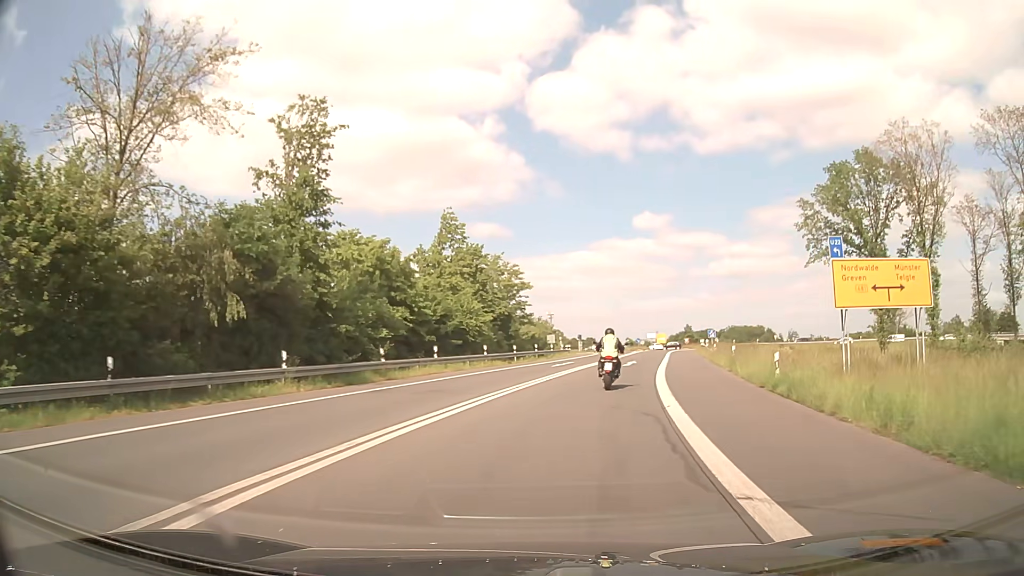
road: motorway_link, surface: asphalt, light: Day
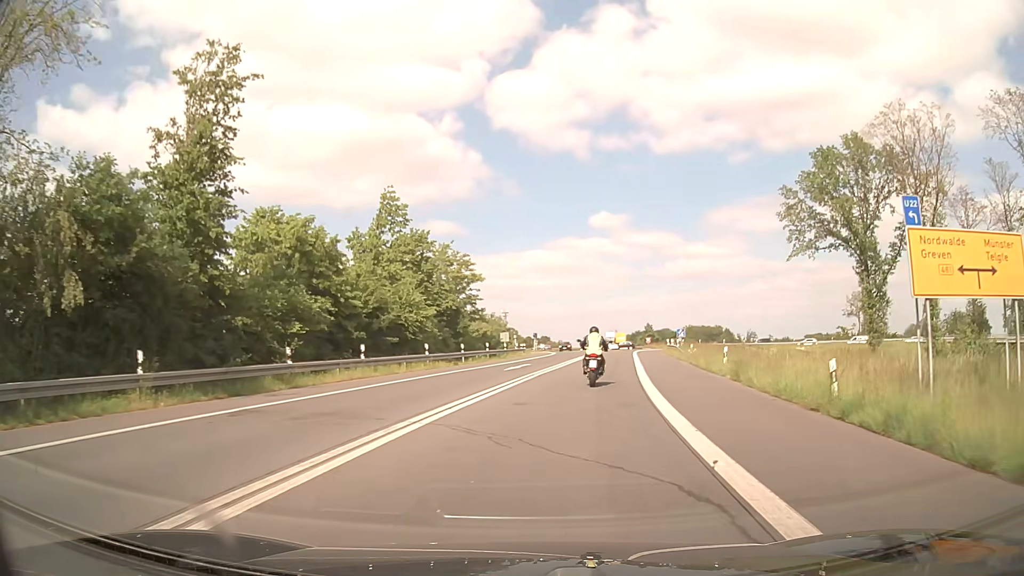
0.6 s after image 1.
(+0.2, +6.5) m; +4°
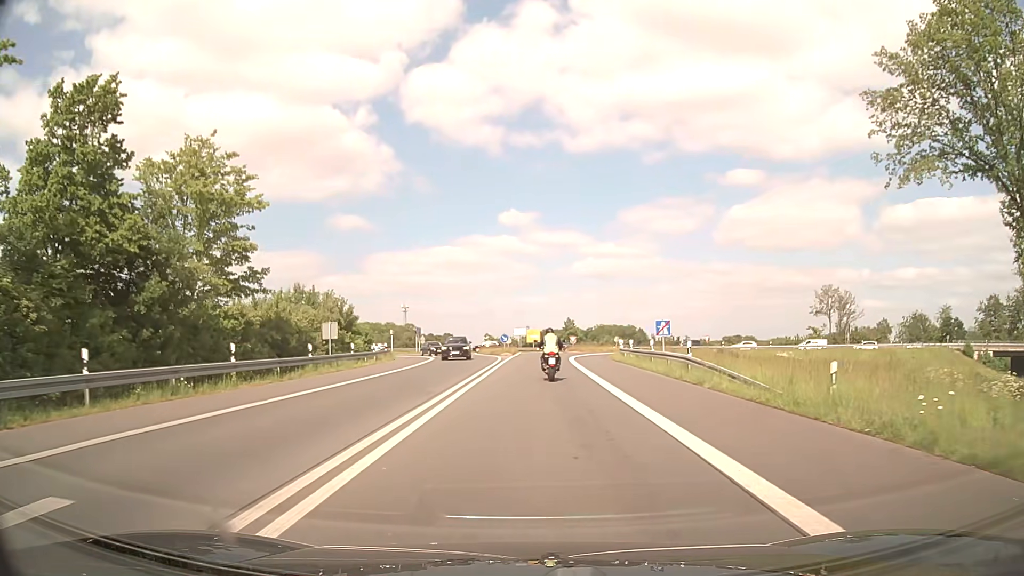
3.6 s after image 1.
(+3.2, +32.6) m; +9°
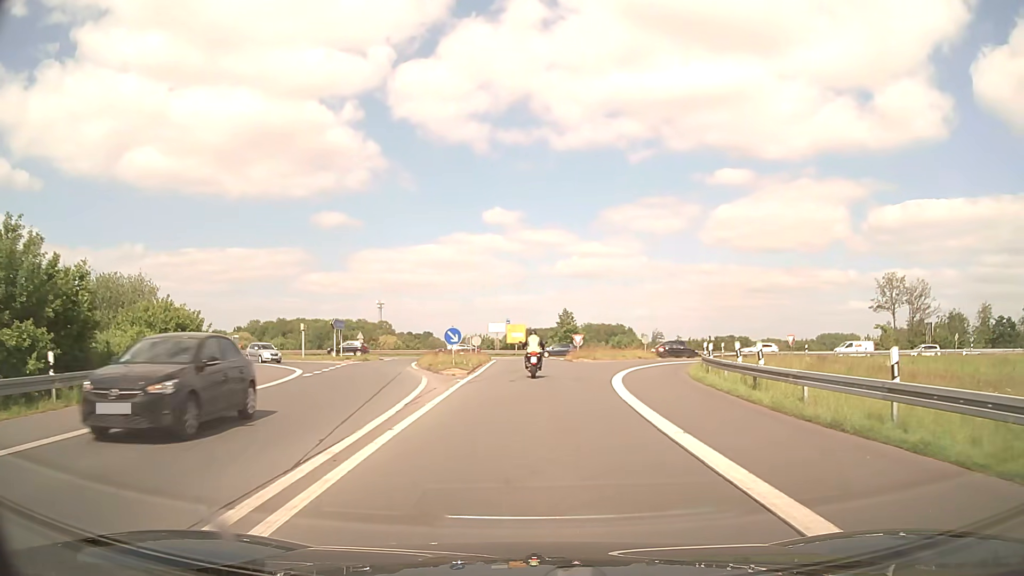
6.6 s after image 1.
(+0.1, +31.5) m; +1°
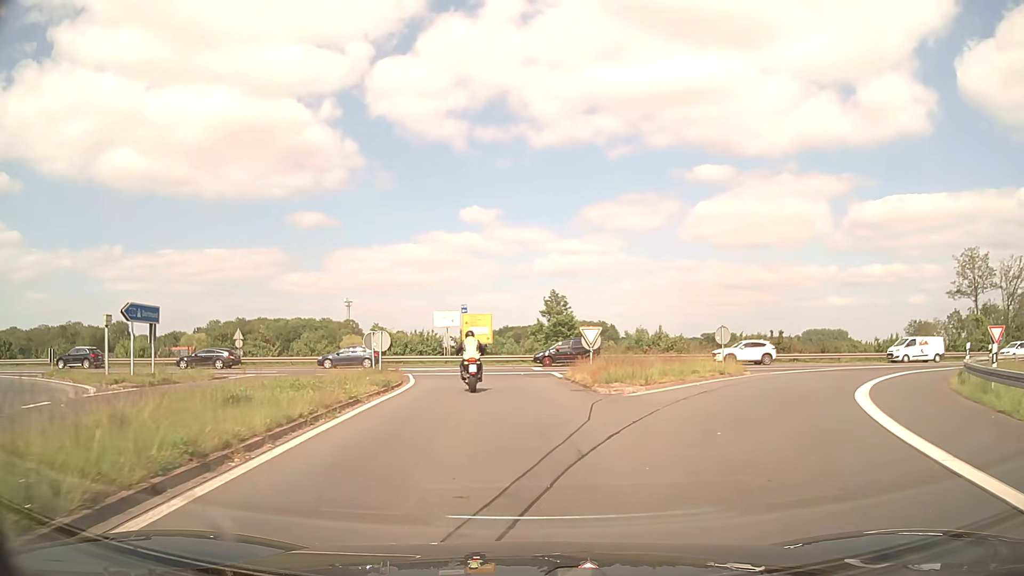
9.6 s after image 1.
(+0.8, +27.9) m; +2°
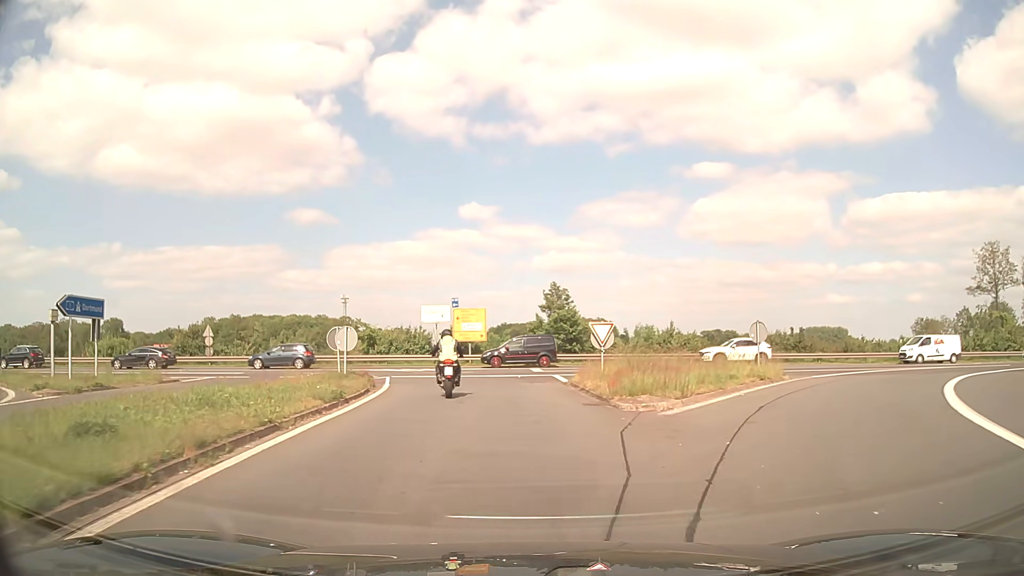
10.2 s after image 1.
(0.0, +4.7) m; 0°
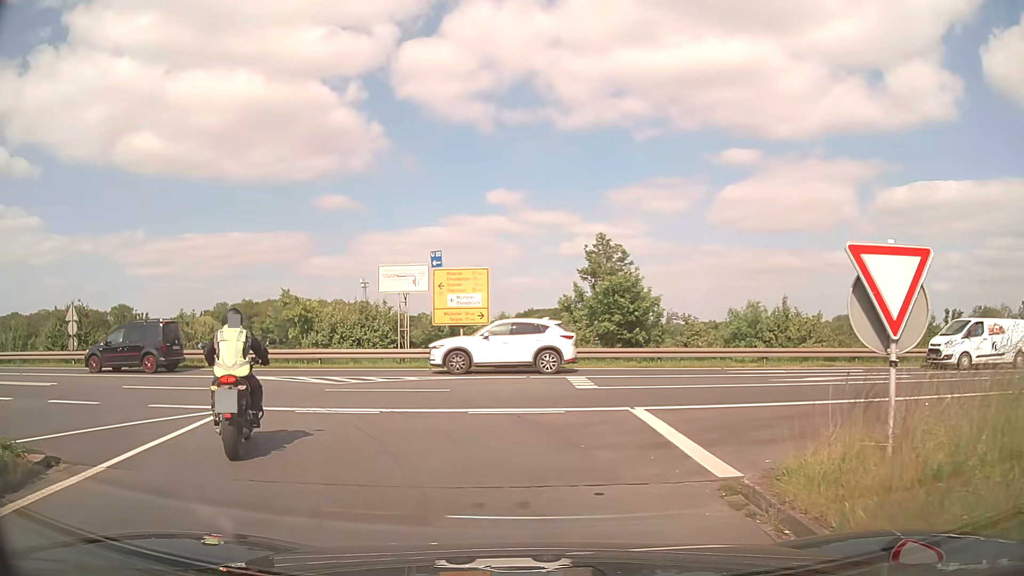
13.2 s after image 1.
(-0.1, +17.2) m; -1°
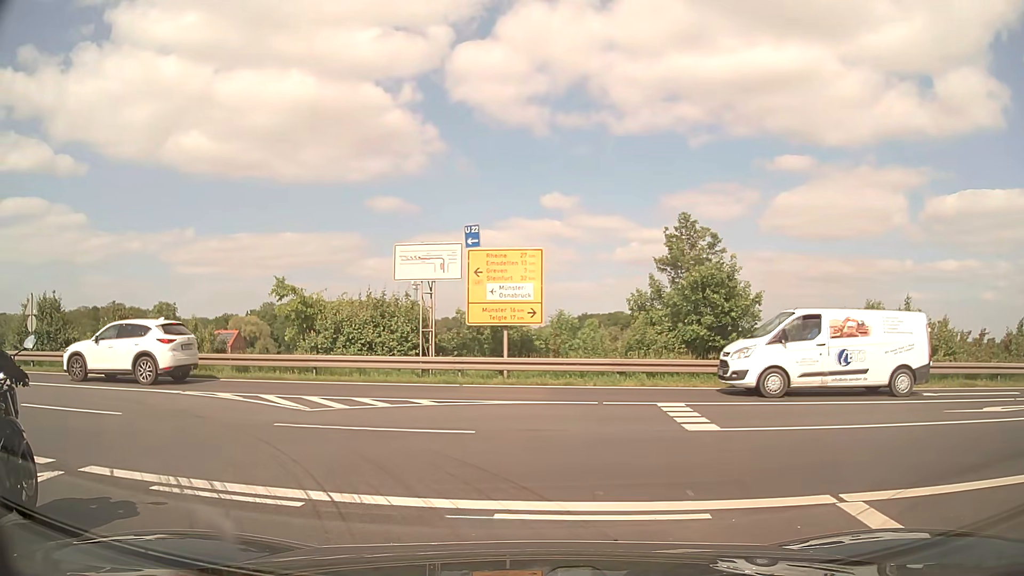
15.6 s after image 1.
(-0.3, +6.1) m; -5°
(-4, +9) (-12, +14) (-22, +16) (-32, +16) (-42, +17) (-52, +17) (-62, +18) (-72, +18) (-82, +19) (-92, +19) m
